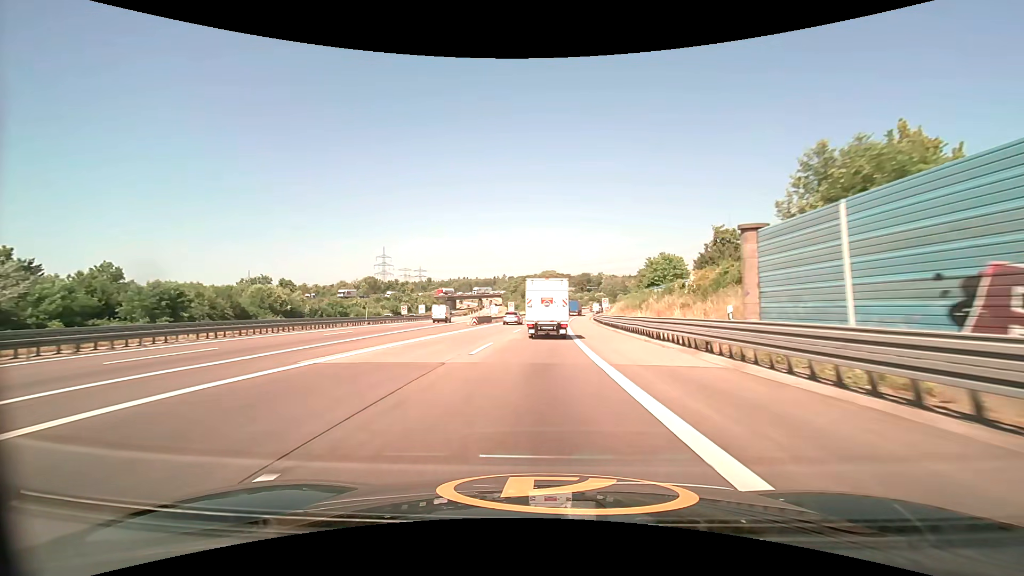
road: motorway_link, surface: concrete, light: Day
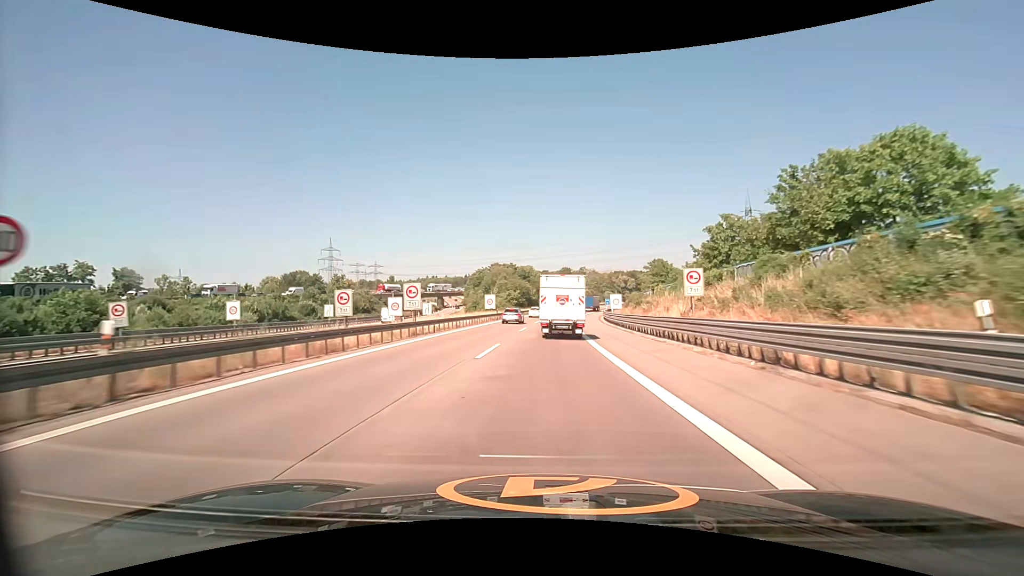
(+0.8, +56.0) m; +2°
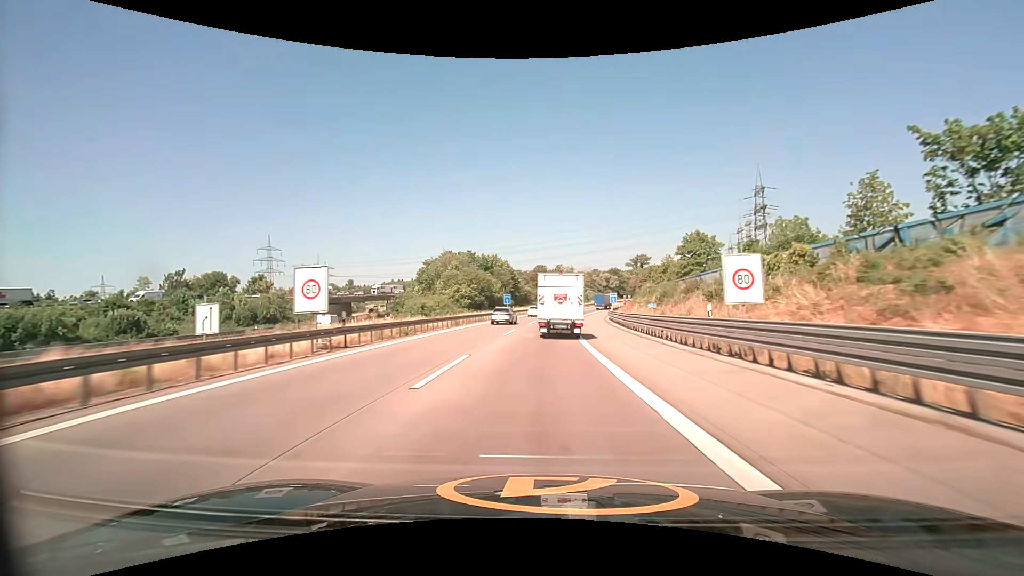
(+1.1, +41.0) m; +3°
(0, +10) (0, +20) (+1, +30) (+1, +40) (+2, +50) (+2, +60) (+4, +70) (+5, +80) (+6, +90) (+8, +100) m
